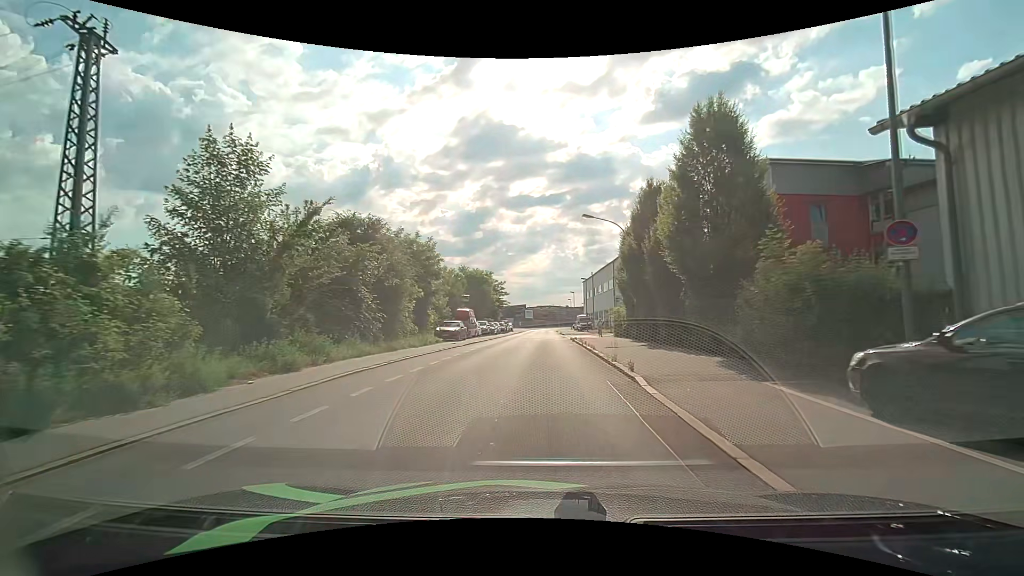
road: residential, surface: asphalt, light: Day
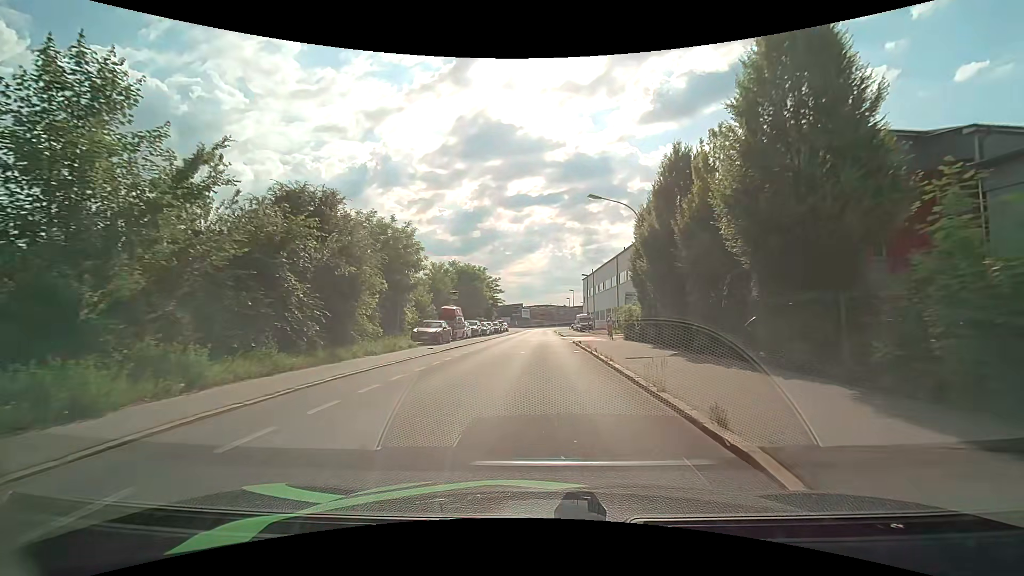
(+0.1, +5.7) m; +1°
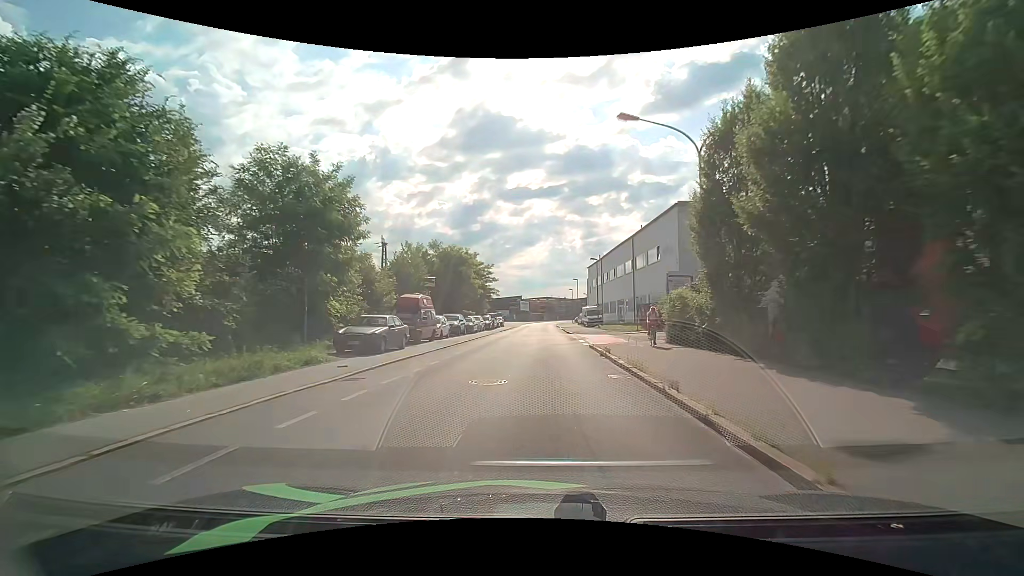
(0.0, +11.1) m; 0°
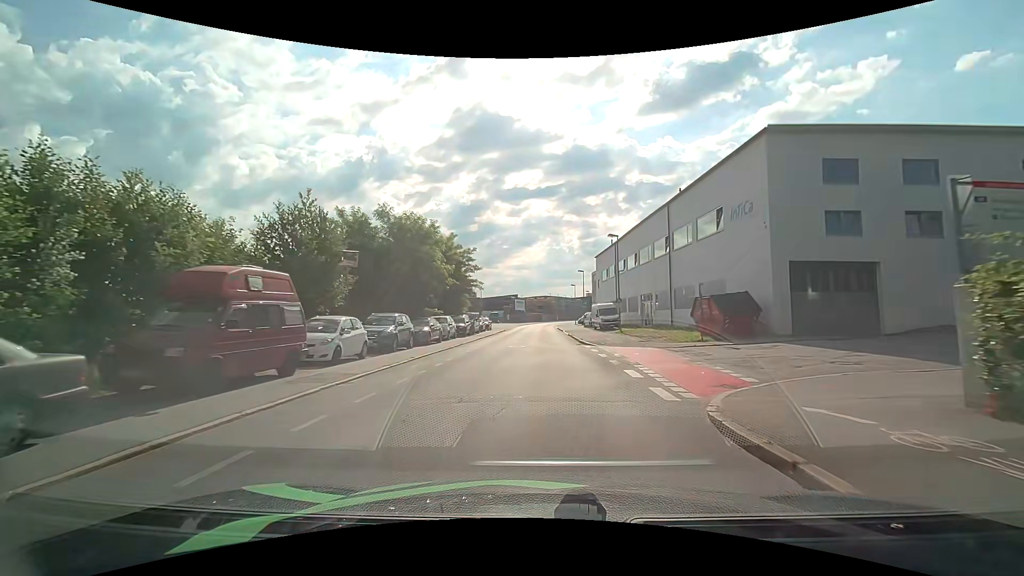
(-0.1, +16.1) m; 0°
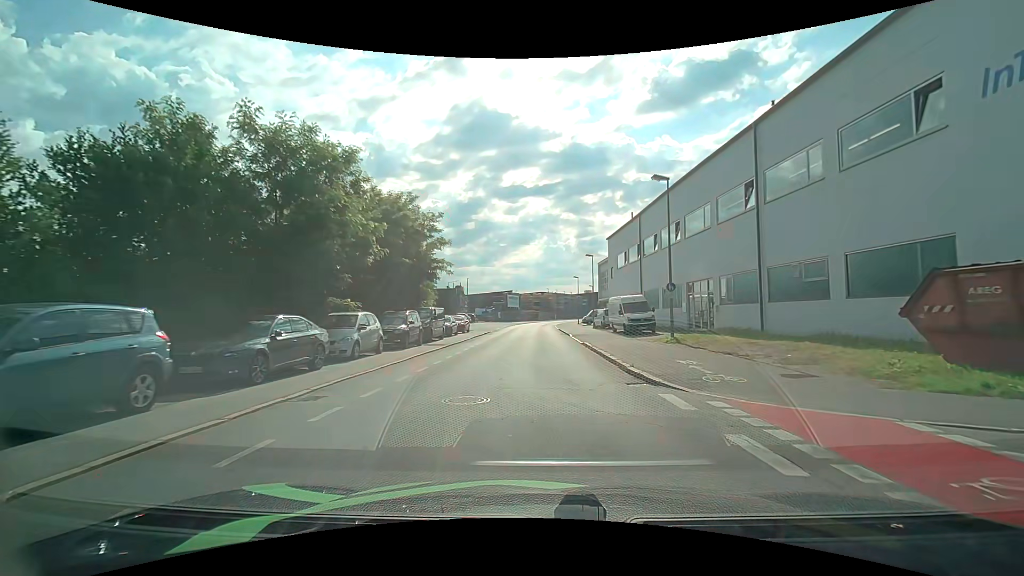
(+0.2, +16.0) m; 0°
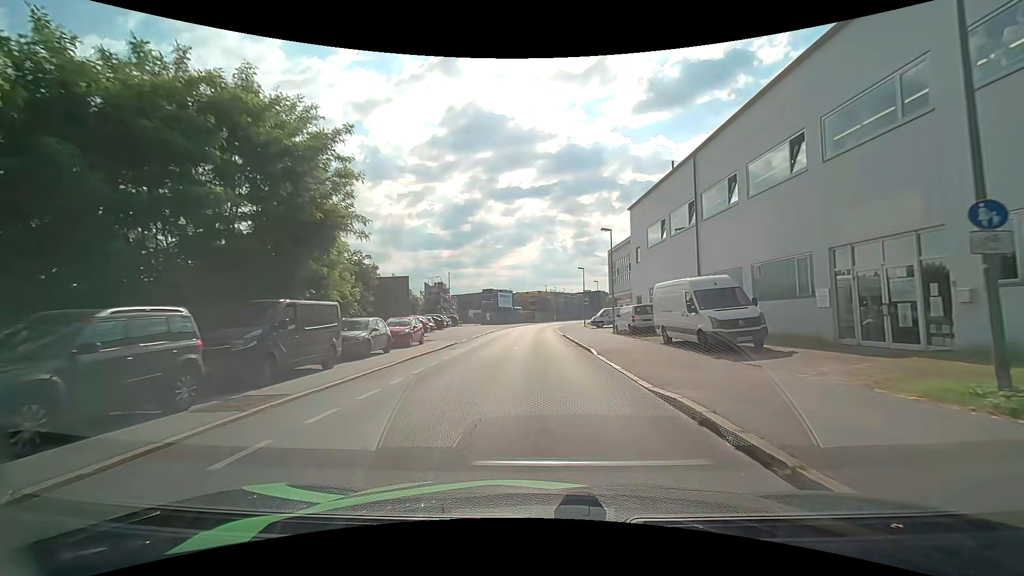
(+0.2, +16.2) m; +1°
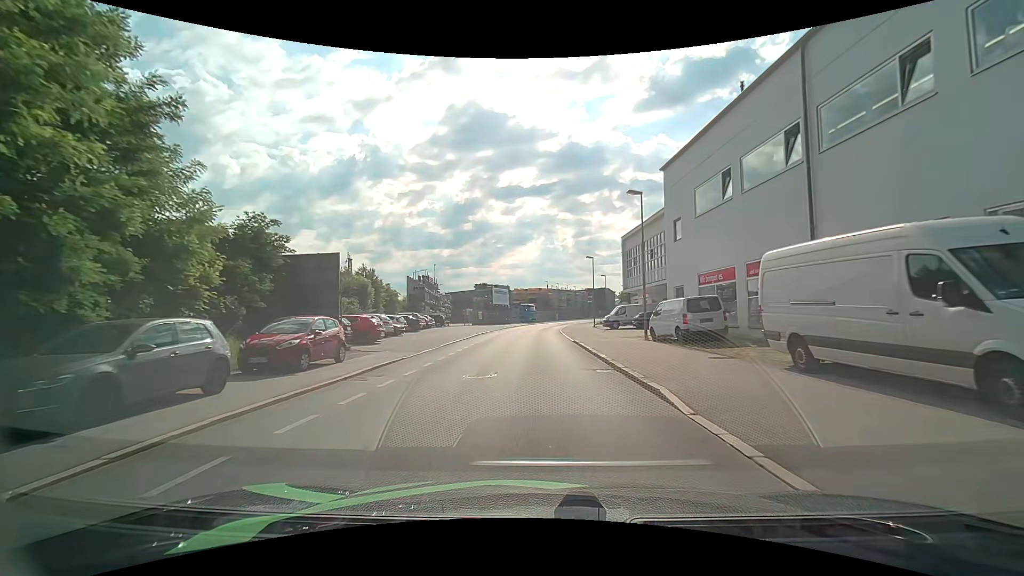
(0.0, +11.0) m; 0°
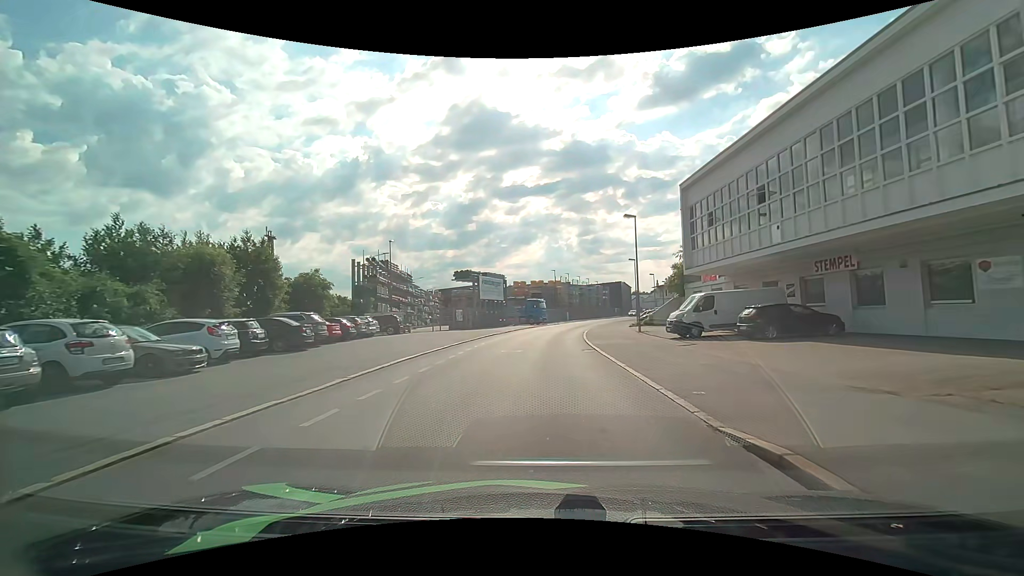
(-0.1, +22.0) m; 0°
(0, +10) (0, +20) (+1, +30) (+2, +40) (+3, +50) (+5, +60) (+8, +69) (+11, +79) (+14, +88) (+17, +98) m
